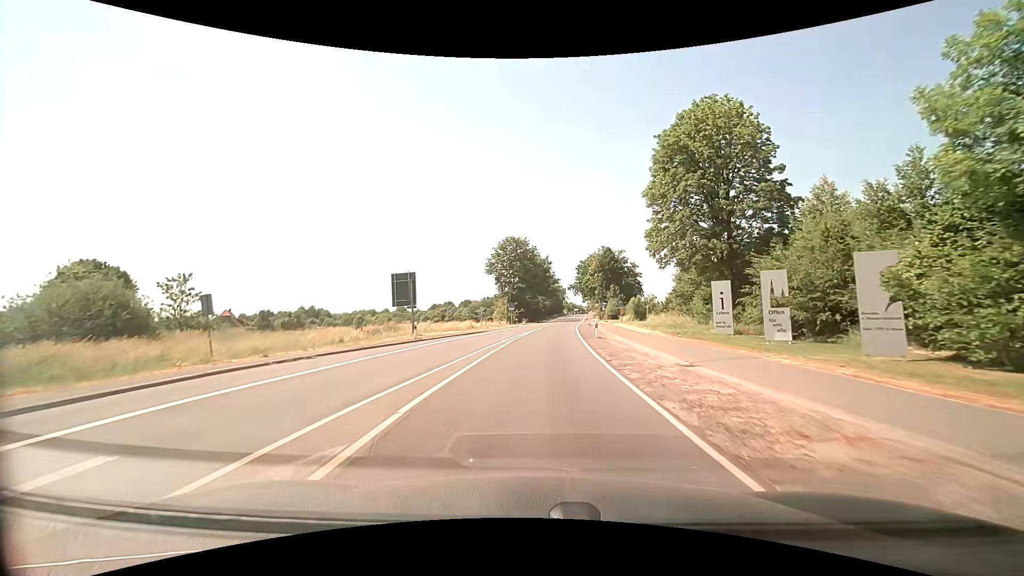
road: secondary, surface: asphalt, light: Day
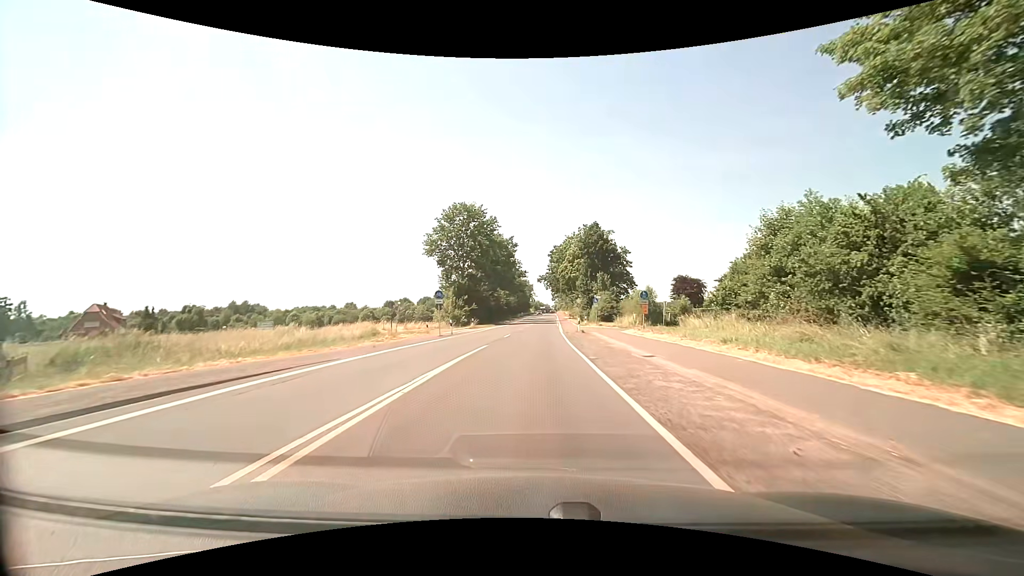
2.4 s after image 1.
(+1.2, +30.5) m; +4°
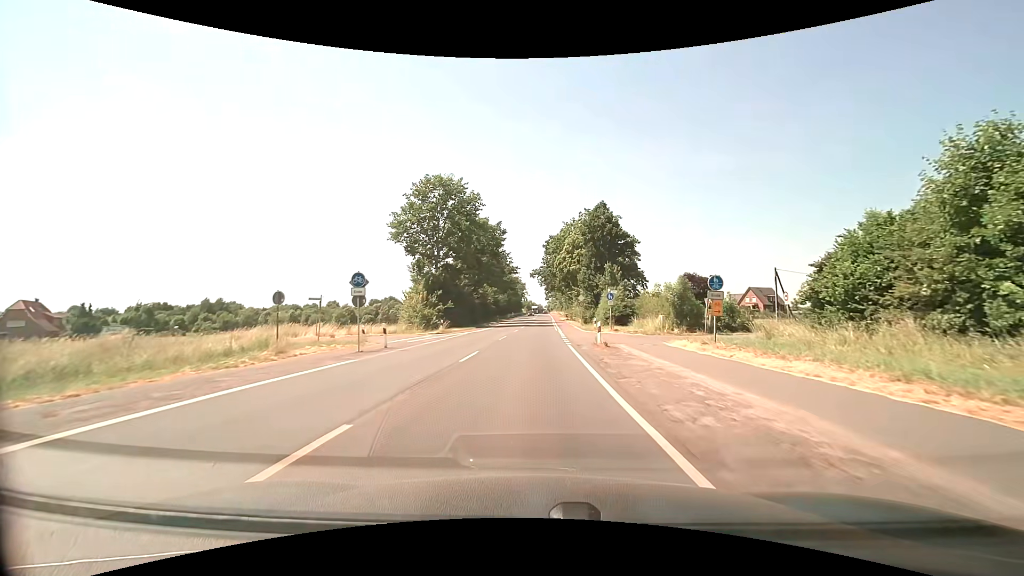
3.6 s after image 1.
(+0.1, +14.9) m; +1°
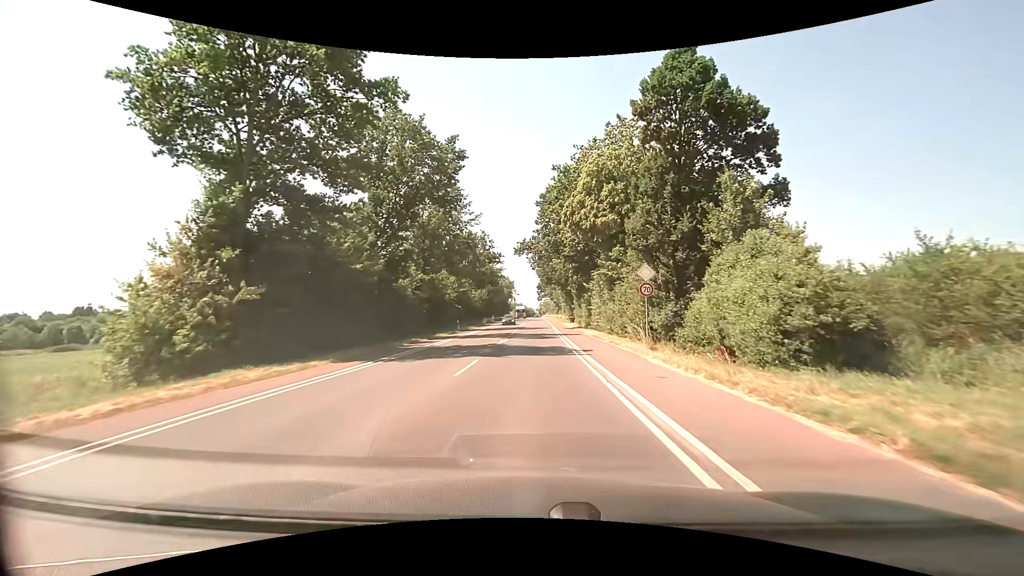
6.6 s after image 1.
(+0.2, +38.5) m; +1°
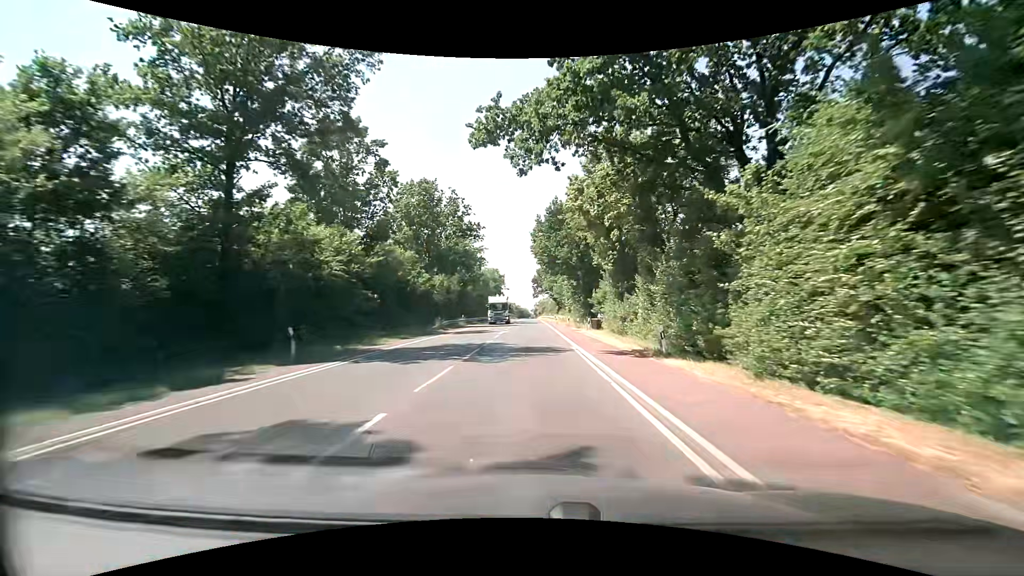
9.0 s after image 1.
(+0.1, +34.7) m; +1°
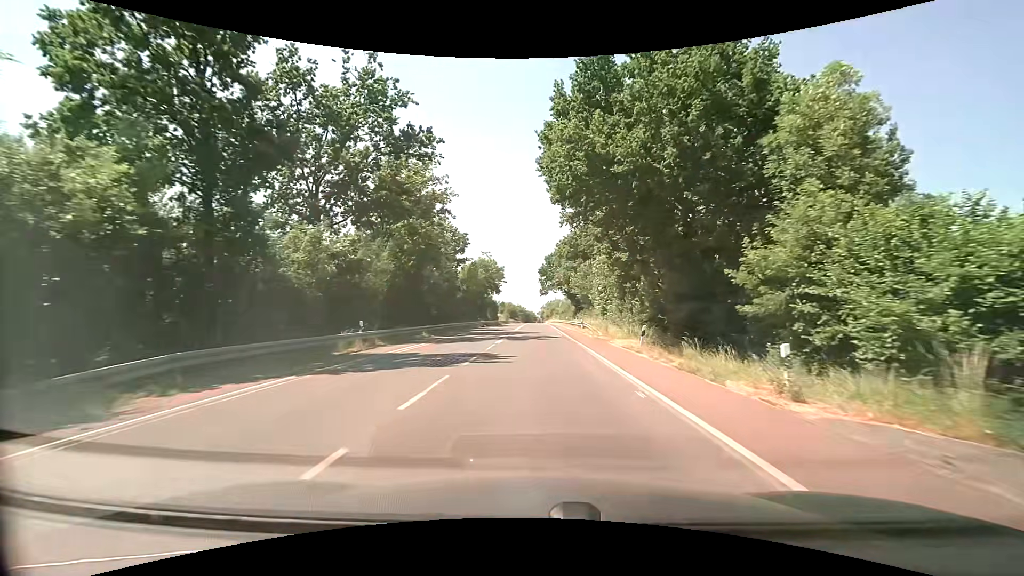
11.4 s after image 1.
(-0.4, +37.8) m; -1°
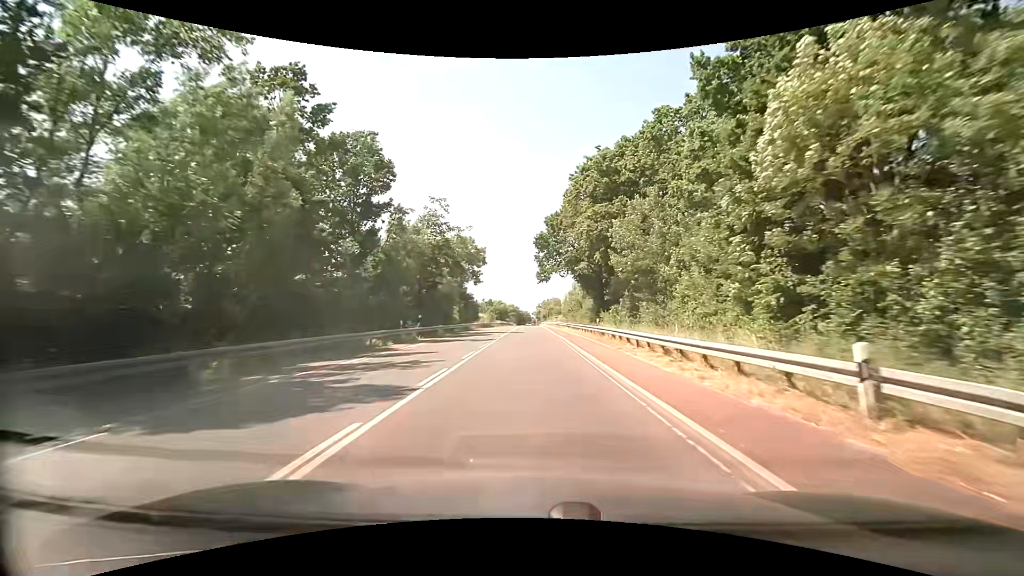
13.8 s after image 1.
(+0.1, +39.9) m; 0°
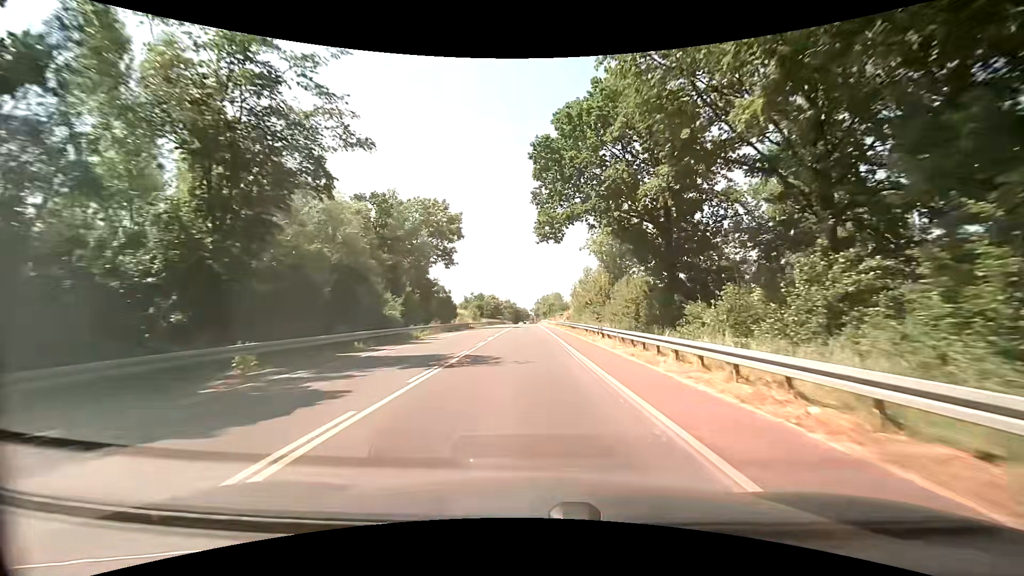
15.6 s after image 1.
(+0.1, +30.9) m; +1°
(0, +10) (0, +20) (0, +30) (-1, +40) (-1, +50) (-1, +60) (-1, +70) (-1, +80) (-2, +90) (-2, +100) m
